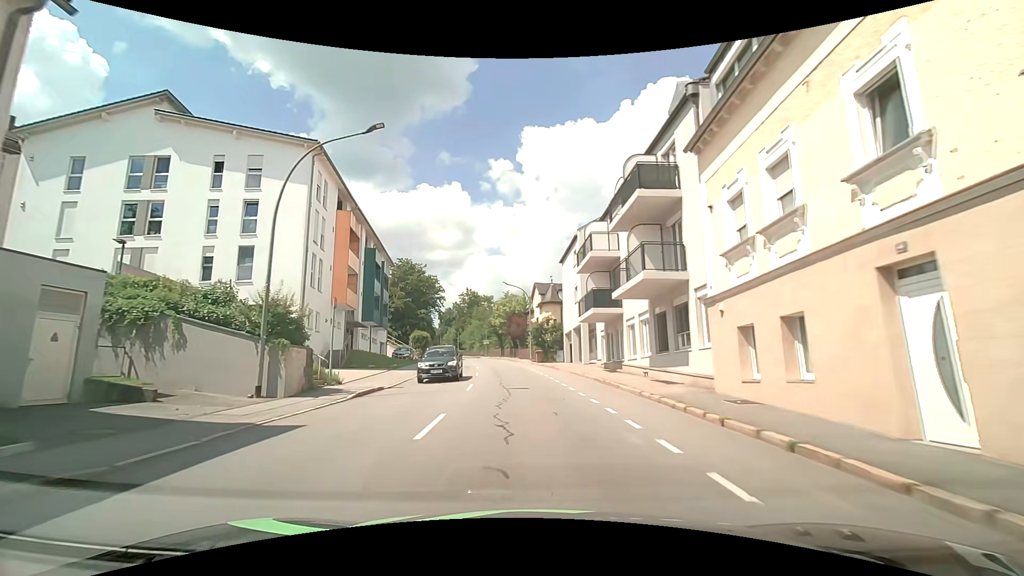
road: tertiary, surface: asphalt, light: Day
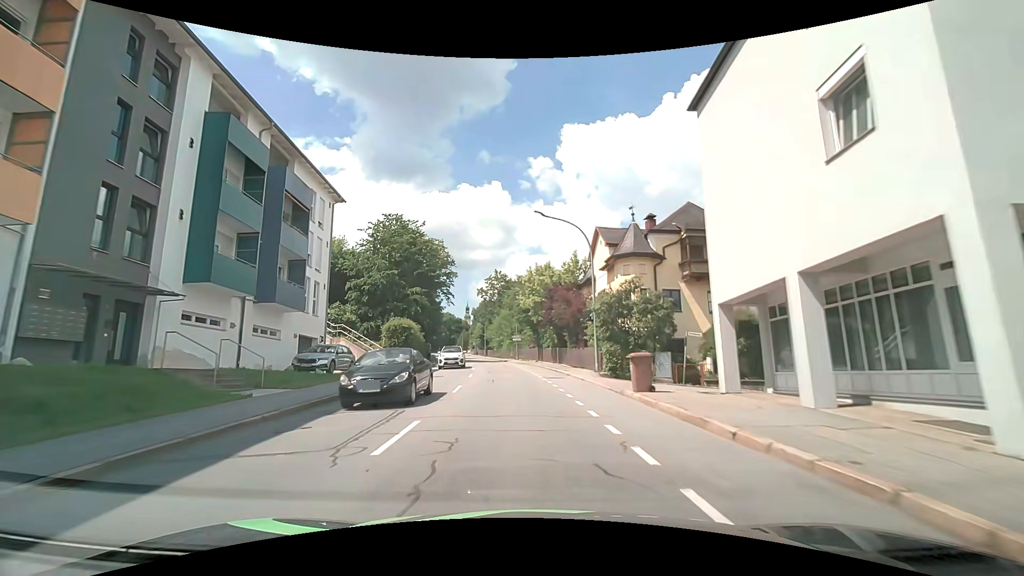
(-1.1, +28.7) m; -4°
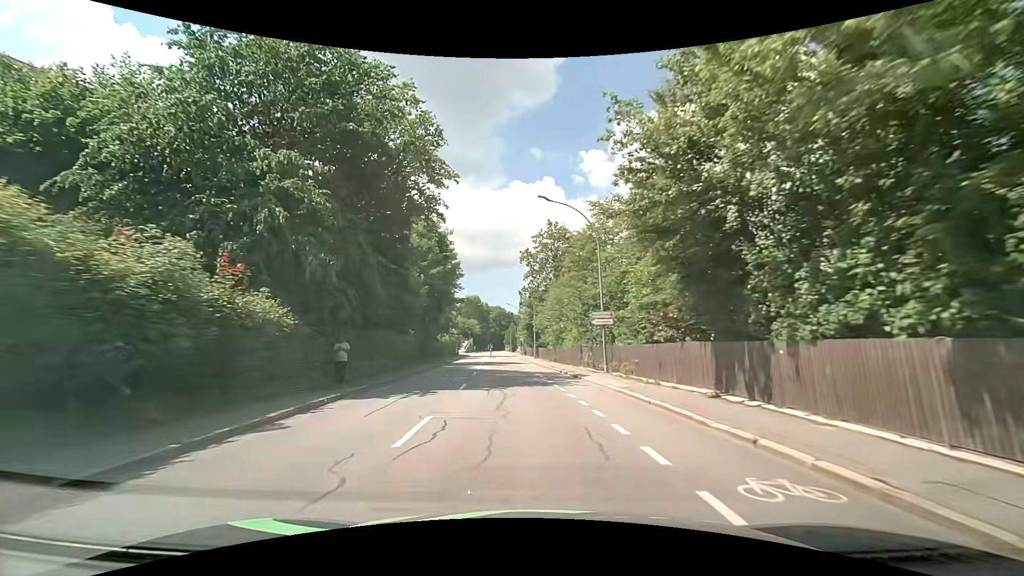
(-2.6, +35.8) m; -7°
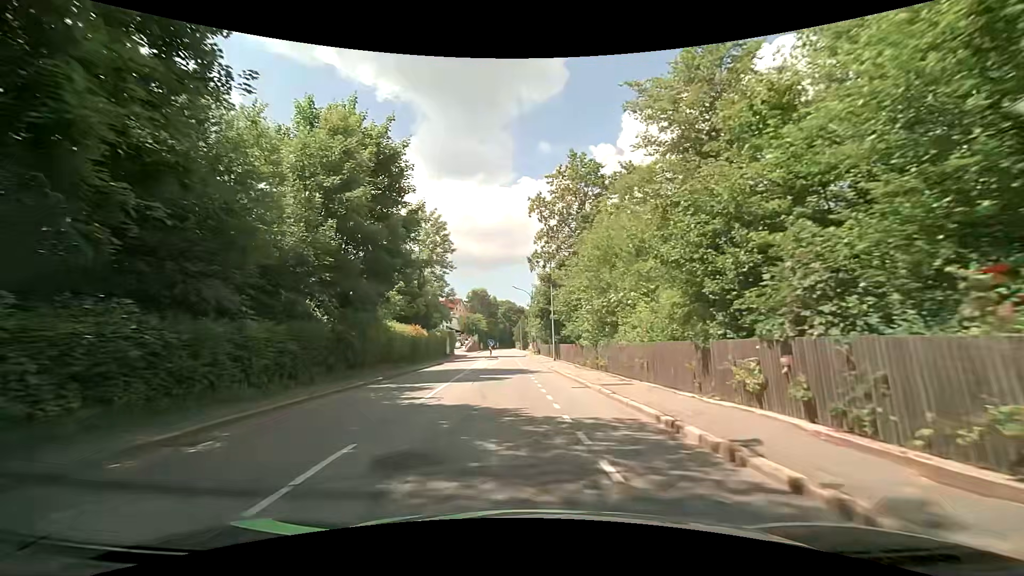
(-0.3, +20.7) m; -1°
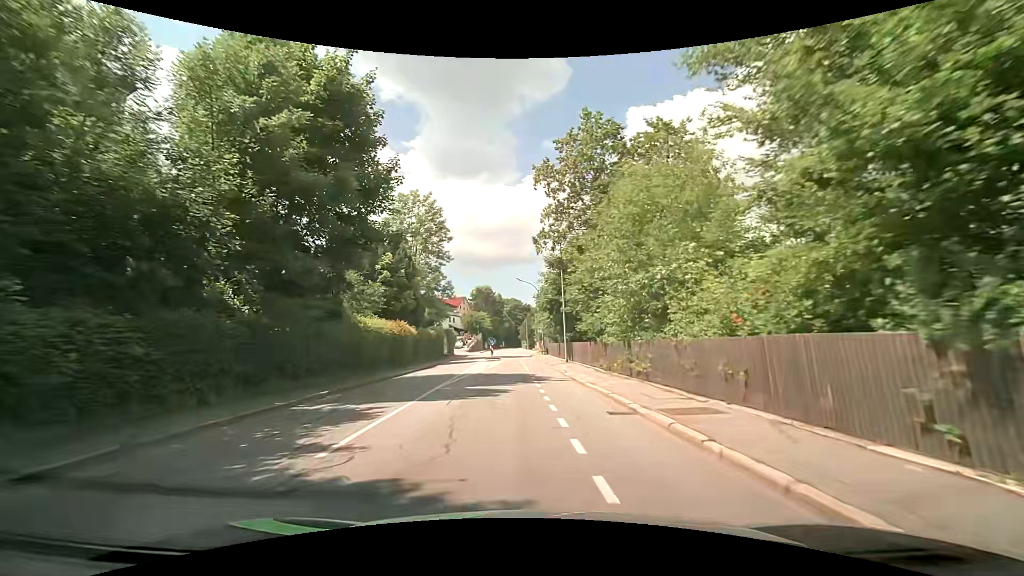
(-0.1, +6.7) m; -1°
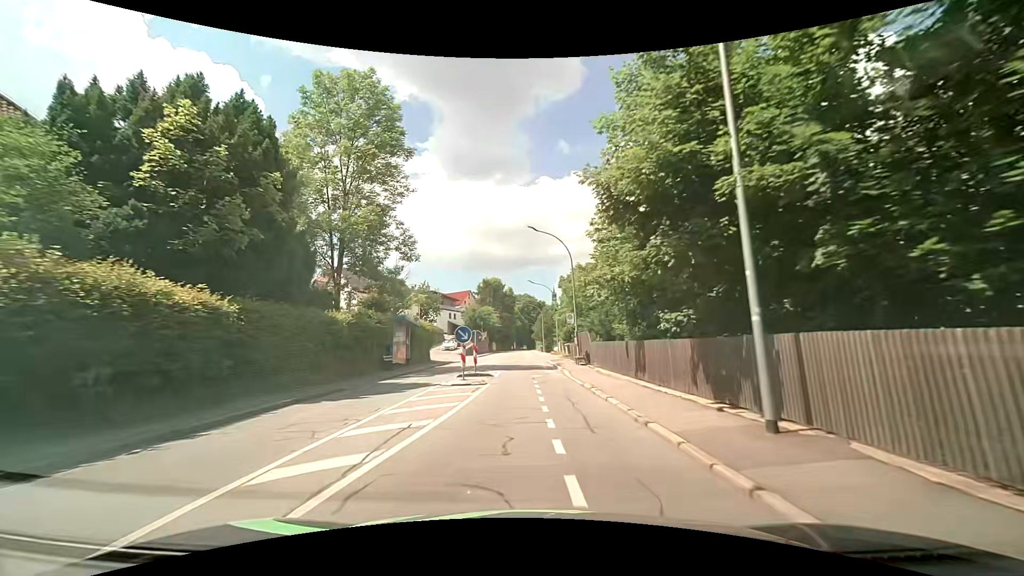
(-0.9, +26.1) m; -1°
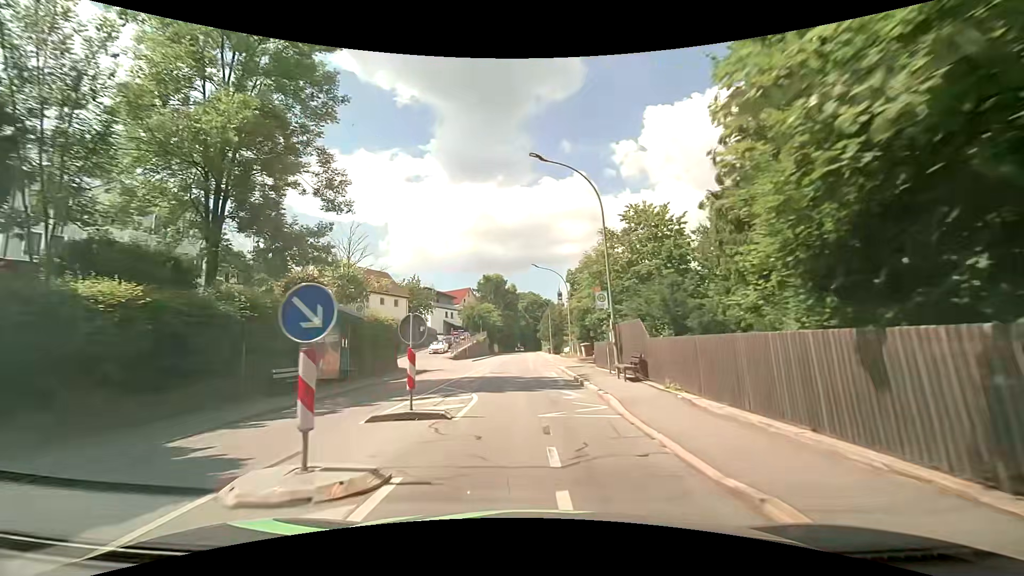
(-0.2, +12.5) m; -2°
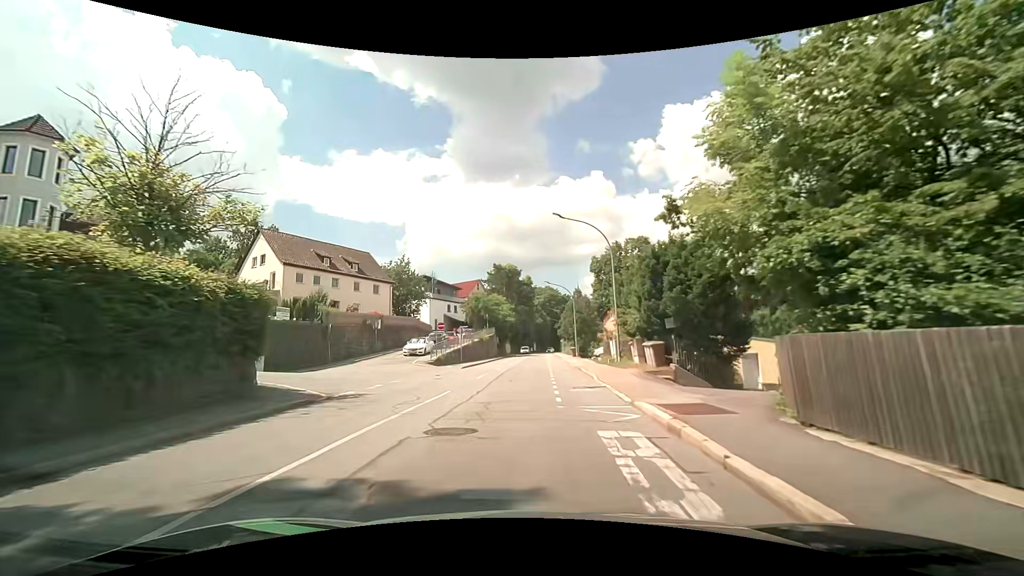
(-0.1, +18.4) m; -2°
(0, +10) (0, +20) (0, +30) (0, +40) (0, +50) (0, +60) (+1, +70) (+1, +80) (+1, +90) (+2, +100) m
